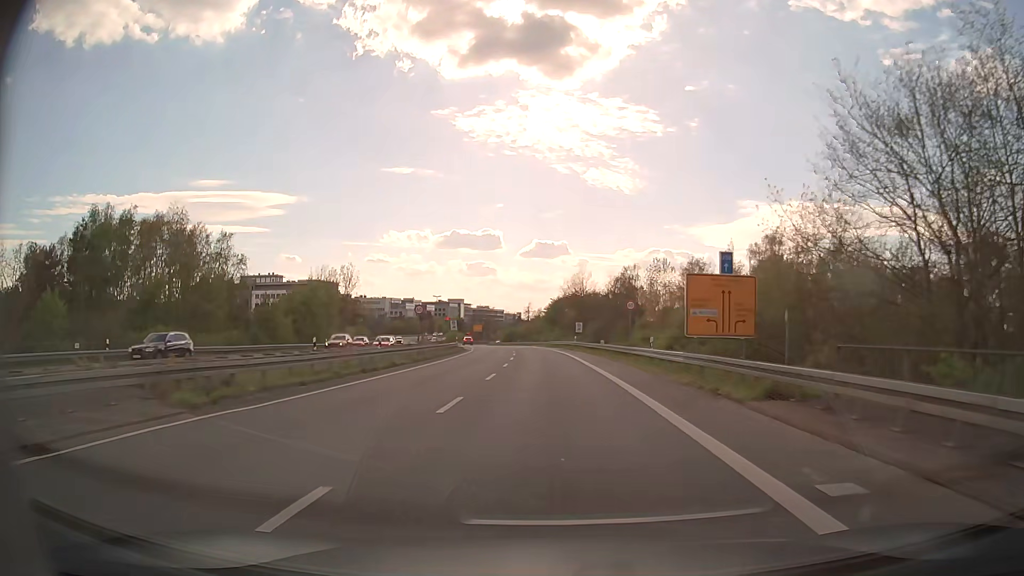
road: secondary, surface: asphalt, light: Day
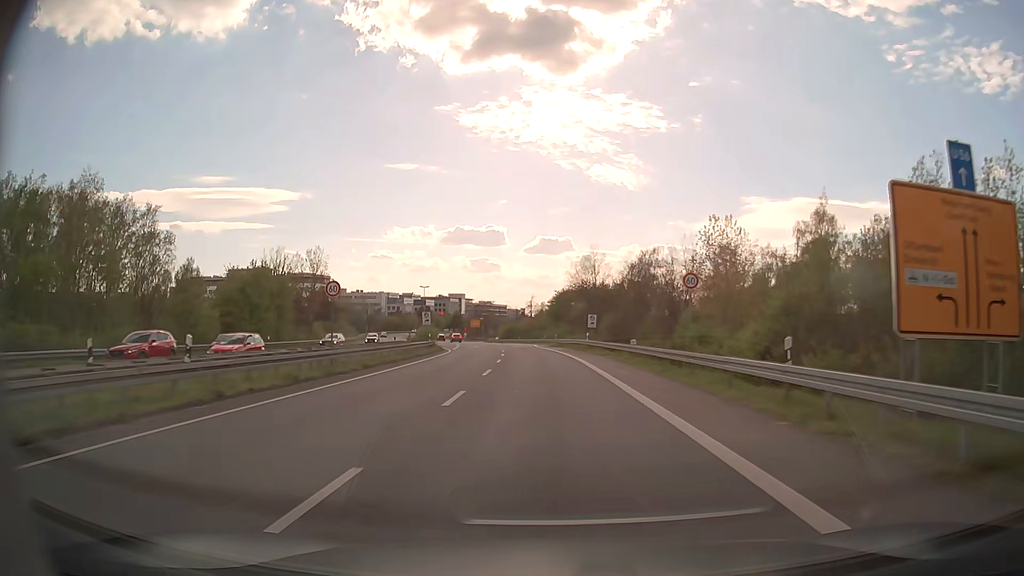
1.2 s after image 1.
(0.0, +17.0) m; 0°
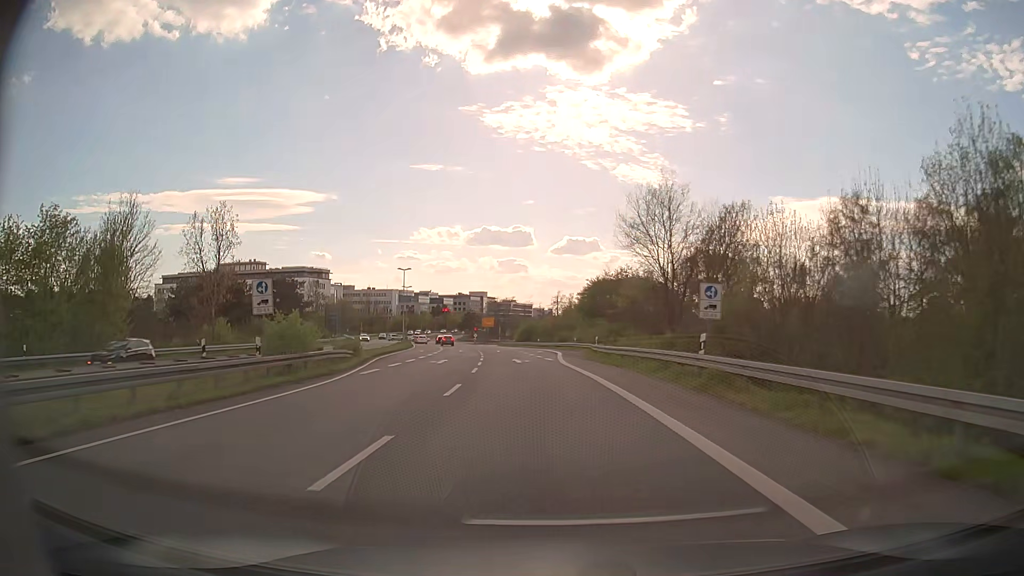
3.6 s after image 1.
(-0.5, +33.9) m; -2°
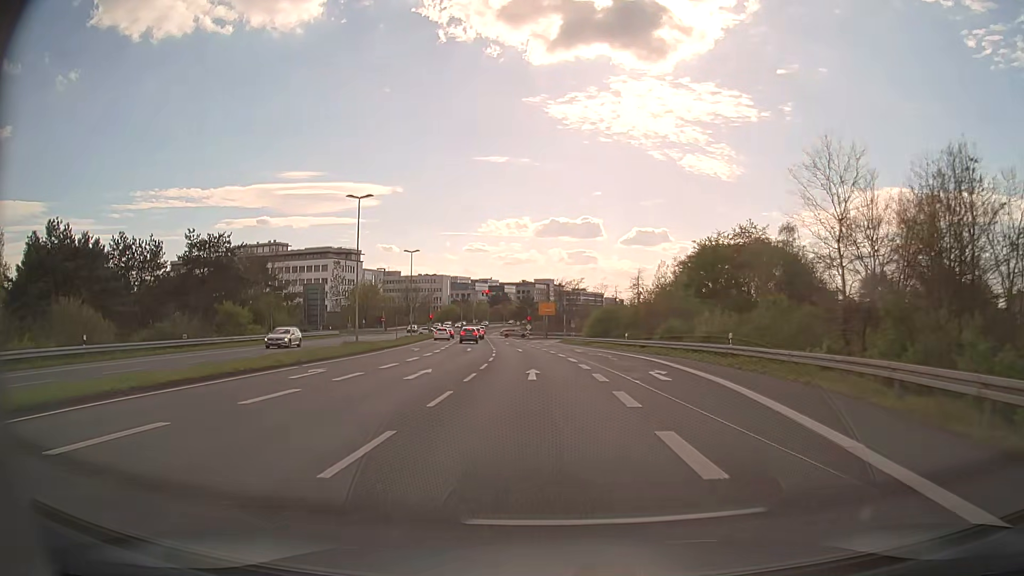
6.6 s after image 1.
(-2.1, +41.7) m; -6°
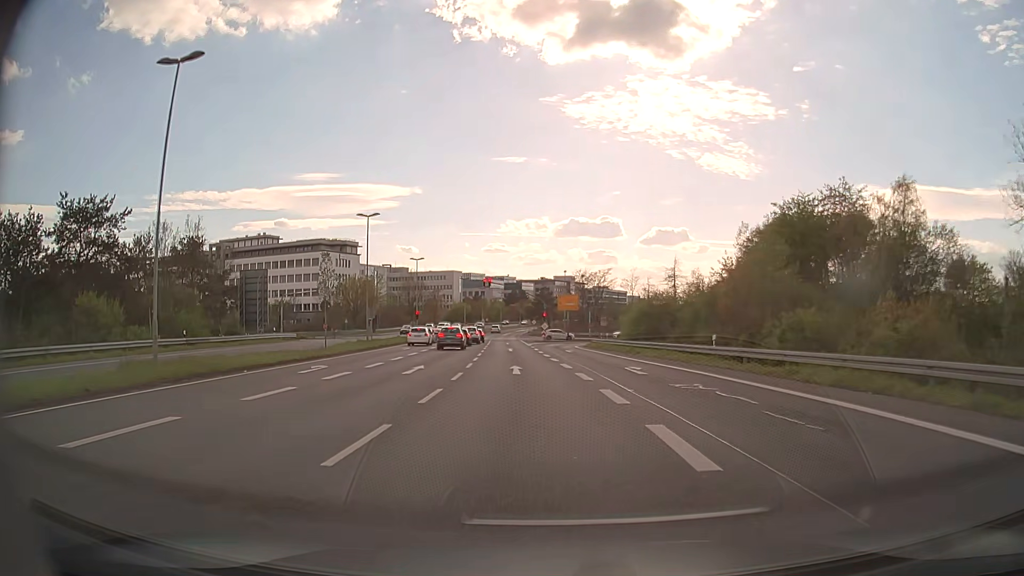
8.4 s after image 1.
(-0.3, +23.4) m; -2°
(0, +10) (-1, +20) (-1, +30) (-2, +40) (-3, +50) (-4, +60) (-4, +70) (-5, +80) (-6, +90) (-7, +100) m
